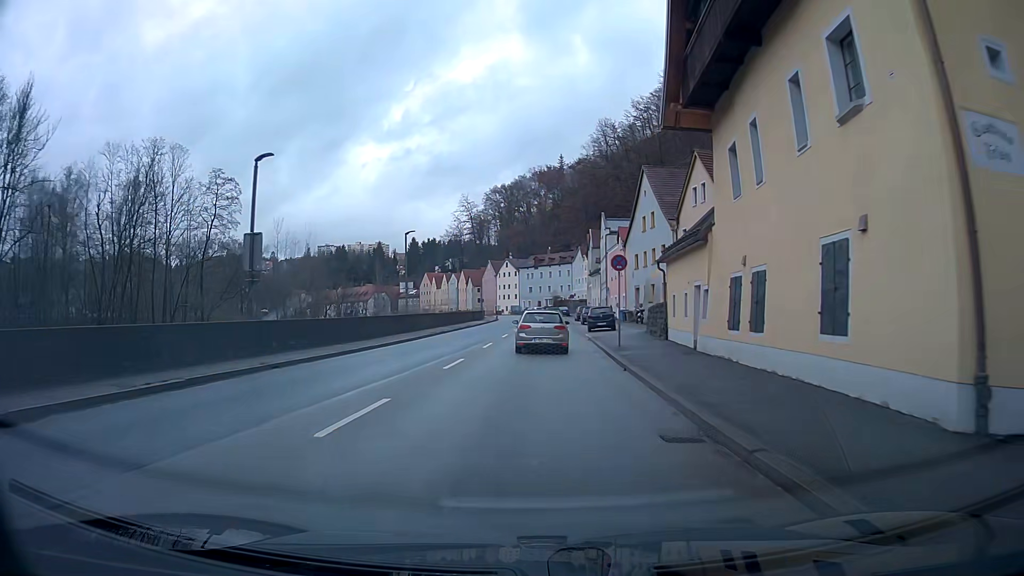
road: primary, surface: asphalt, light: Day
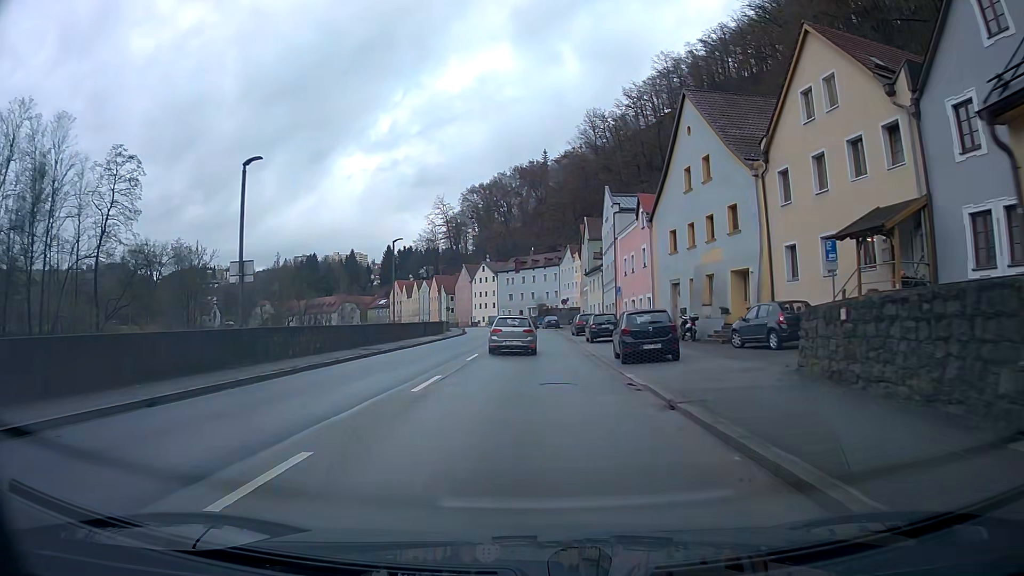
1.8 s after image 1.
(+0.3, +21.8) m; +2°
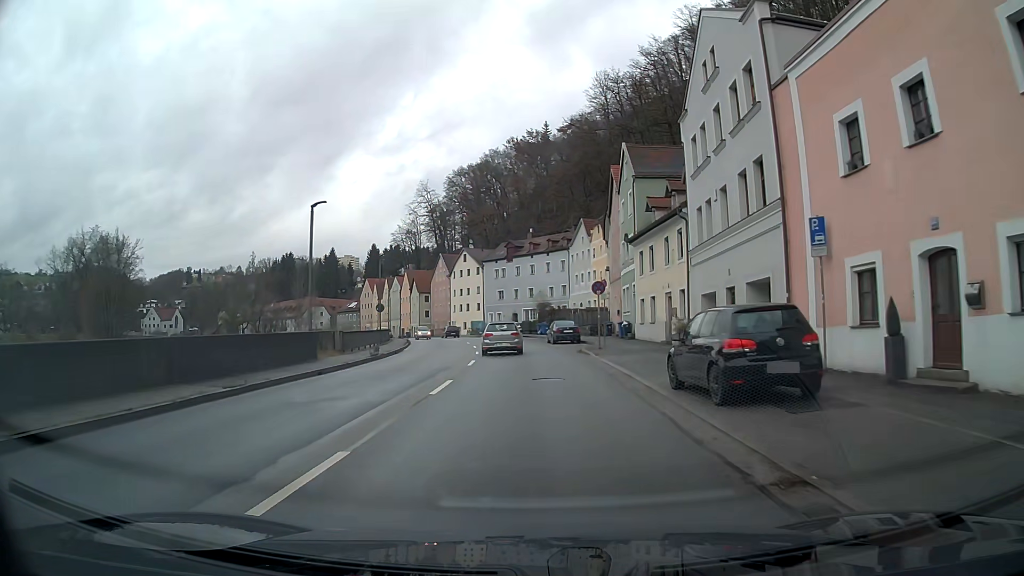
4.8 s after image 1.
(-0.1, +35.6) m; 0°
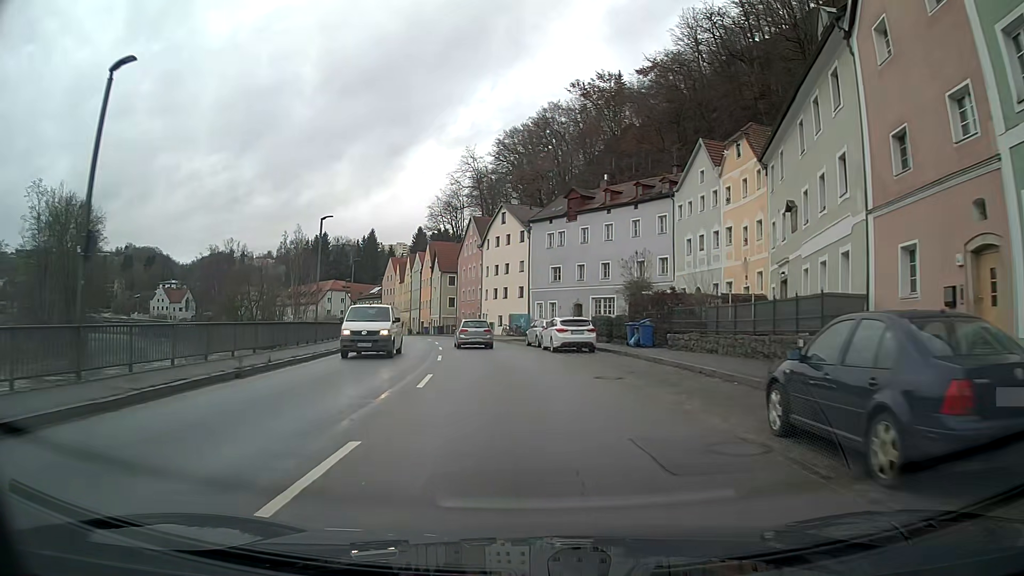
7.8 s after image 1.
(-1.3, +35.7) m; -6°
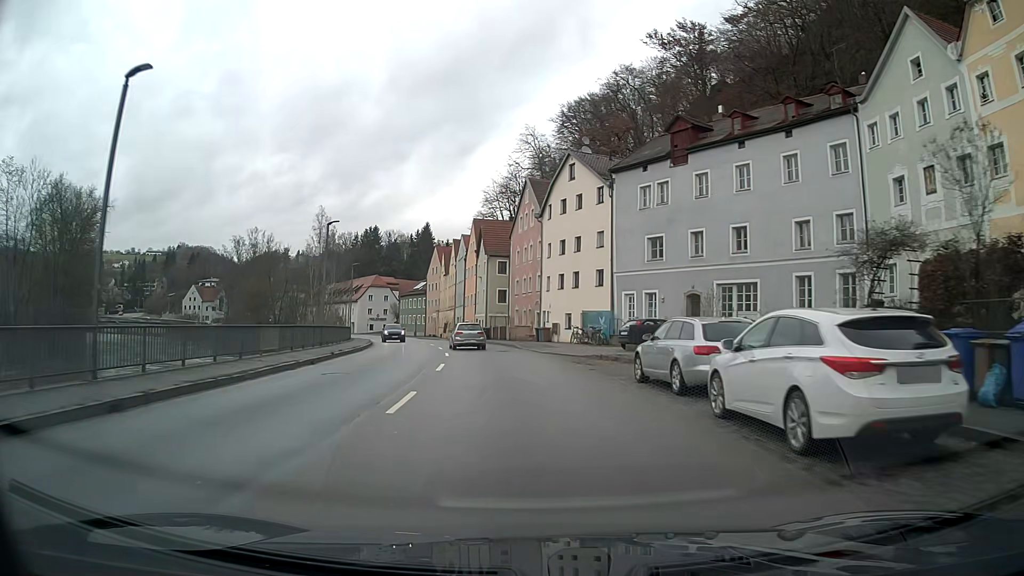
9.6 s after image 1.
(-1.0, +21.6) m; -5°
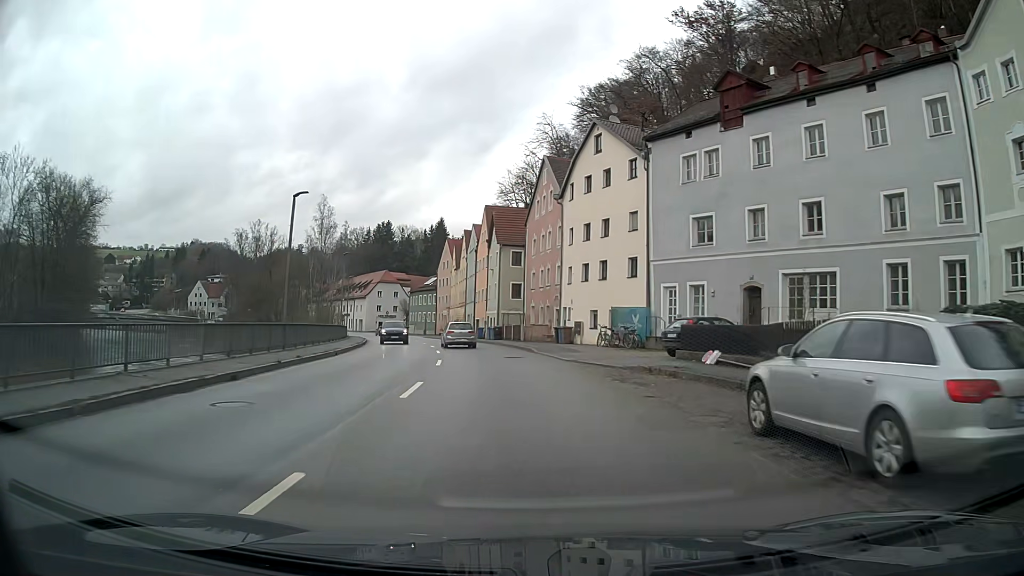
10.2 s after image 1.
(-0.1, +7.3) m; -2°
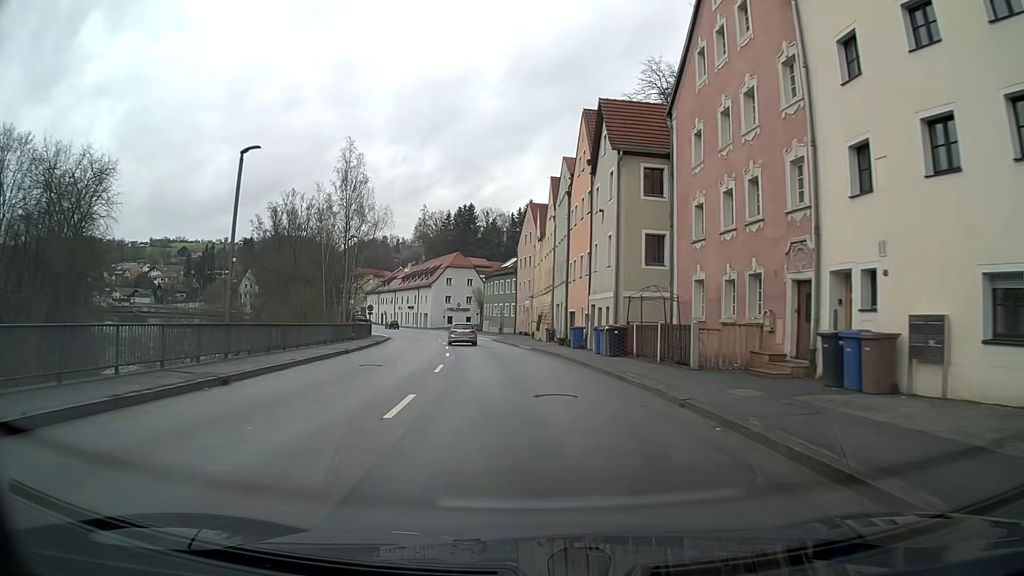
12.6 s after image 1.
(-2.2, +29.6) m; -7°
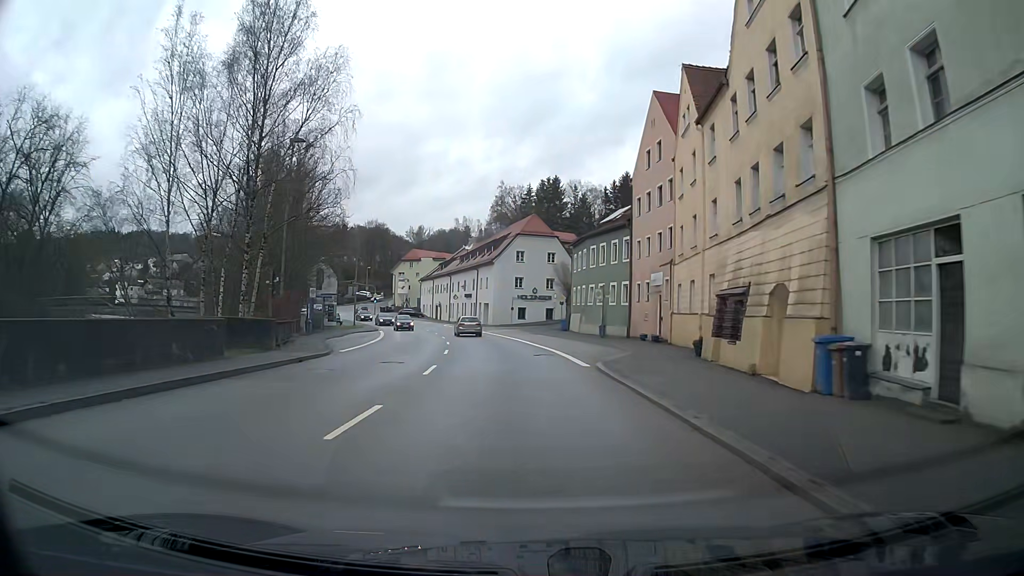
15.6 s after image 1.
(-2.7, +38.2) m; -8°
(0, +10) (-1, +20) (-1, +30) (-3, +40) (-4, +50) (-7, +59) (-9, +69) (-13, +78) (-17, +88) (-21, +97) m
